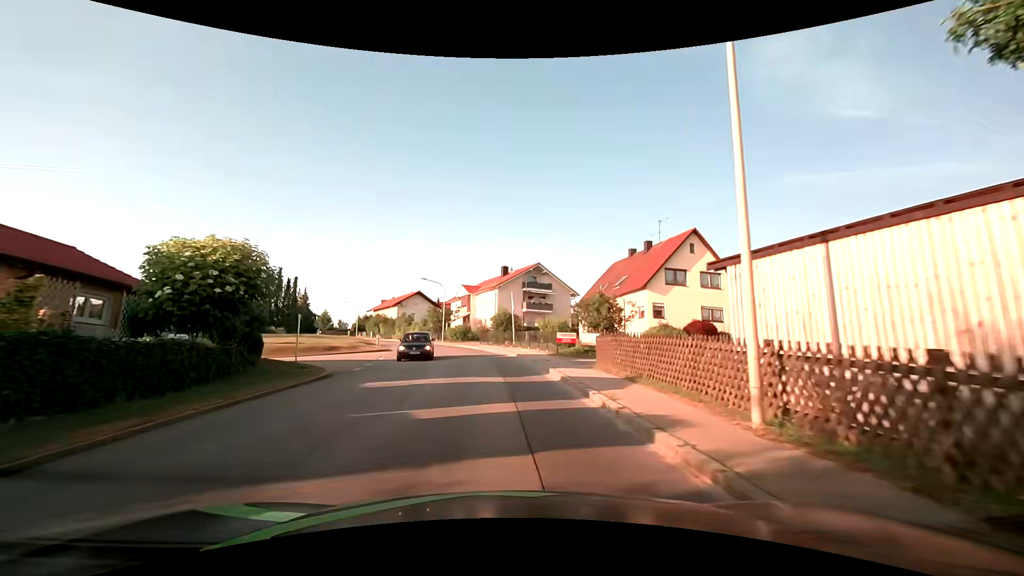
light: Day
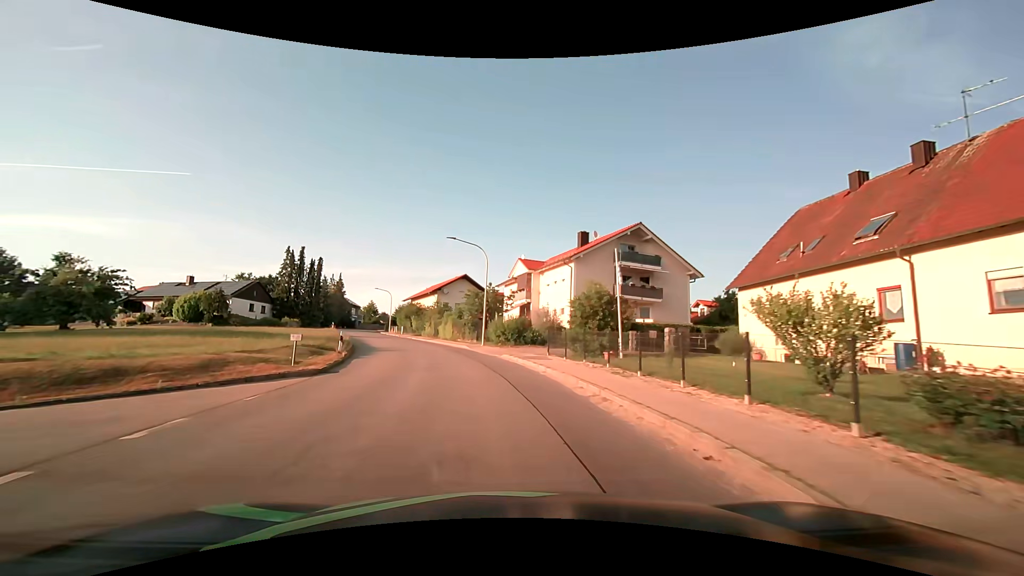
(-1.2, +24.4) m; -7°
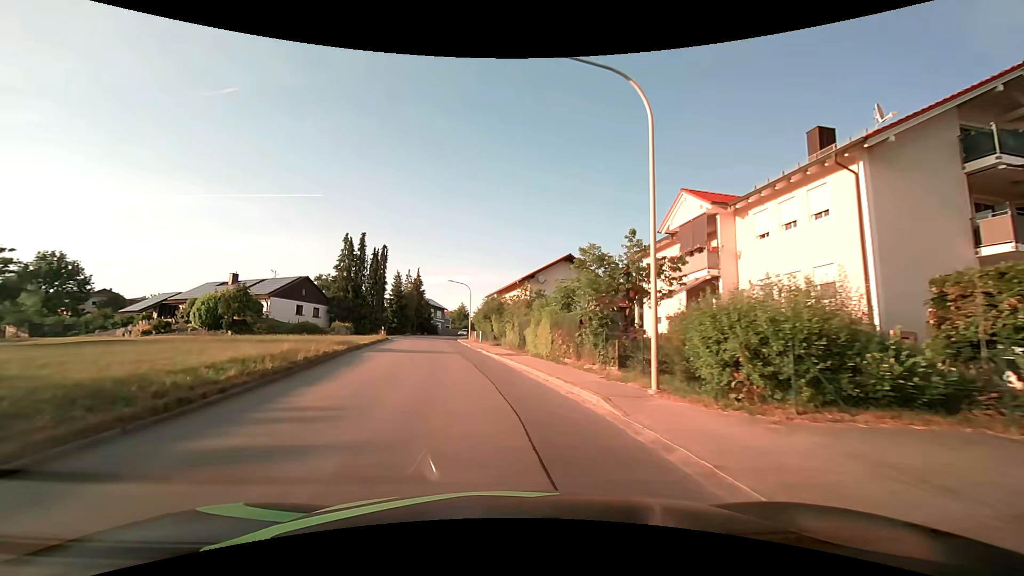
(-2.1, +23.8) m; -12°
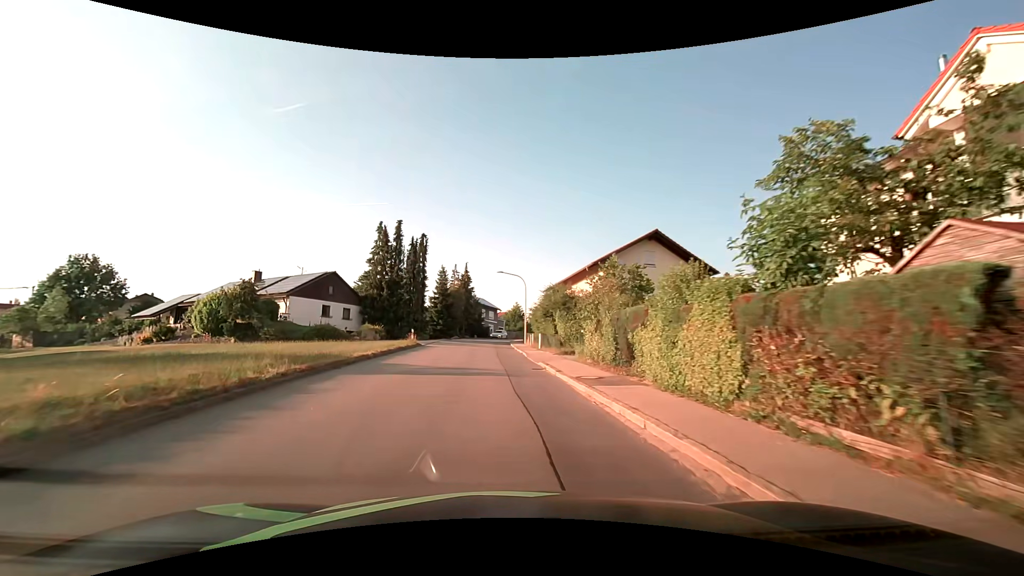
(-0.7, +12.0) m; -6°
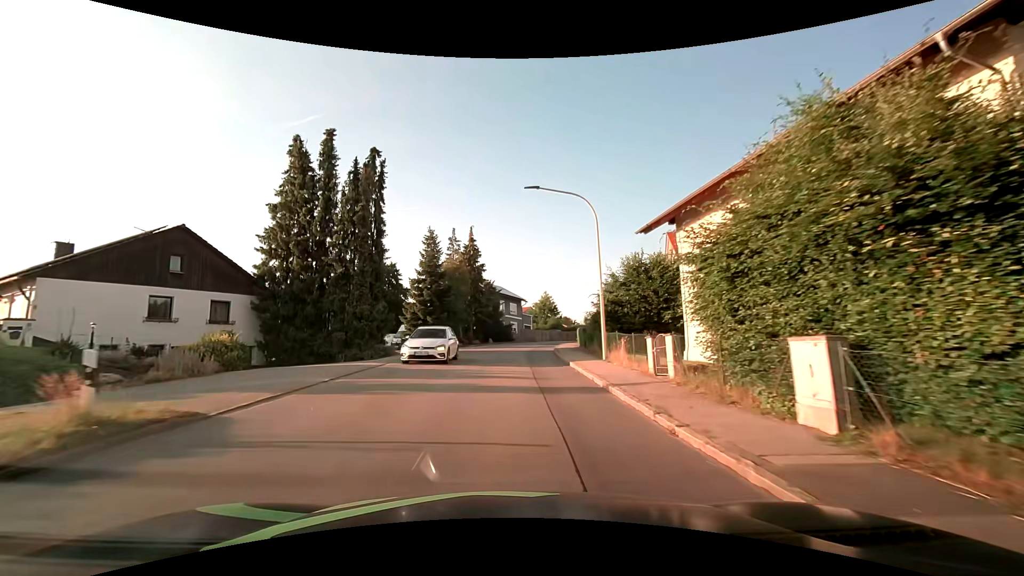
(-1.2, +29.9) m; -3°
(0, +10) (0, +20) (+1, +30) (+2, +40) (+4, +50) (+8, +59) (+12, +68) (+17, +77) (+22, +85) (+28, +94) m
